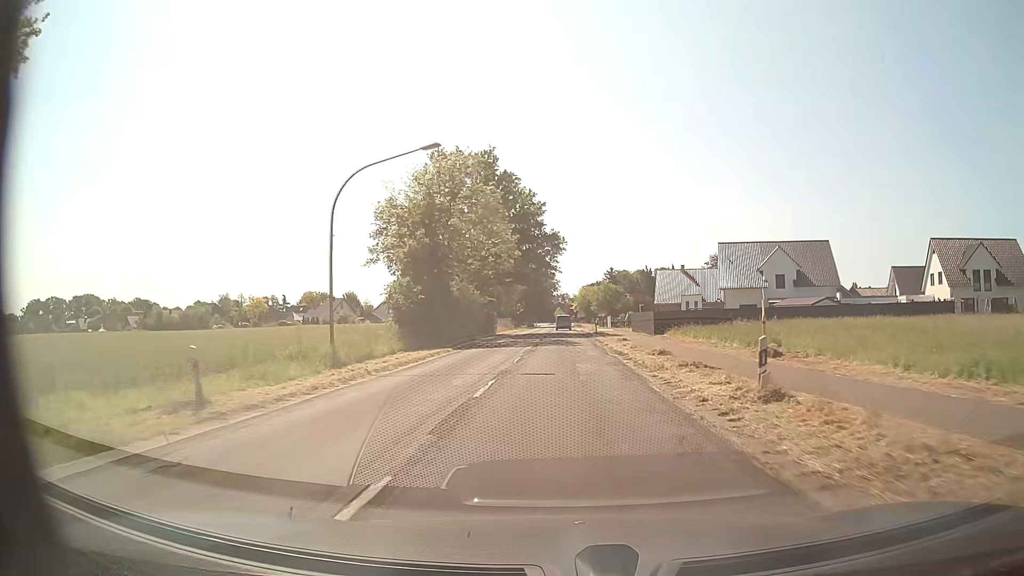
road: secondary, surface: asphalt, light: Day
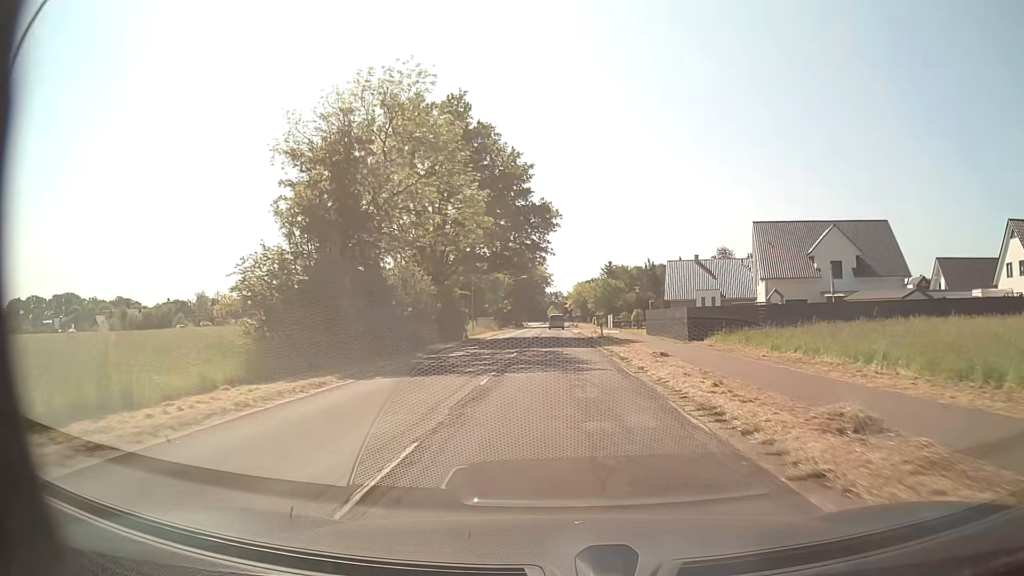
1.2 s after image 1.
(0.0, +16.2) m; 0°
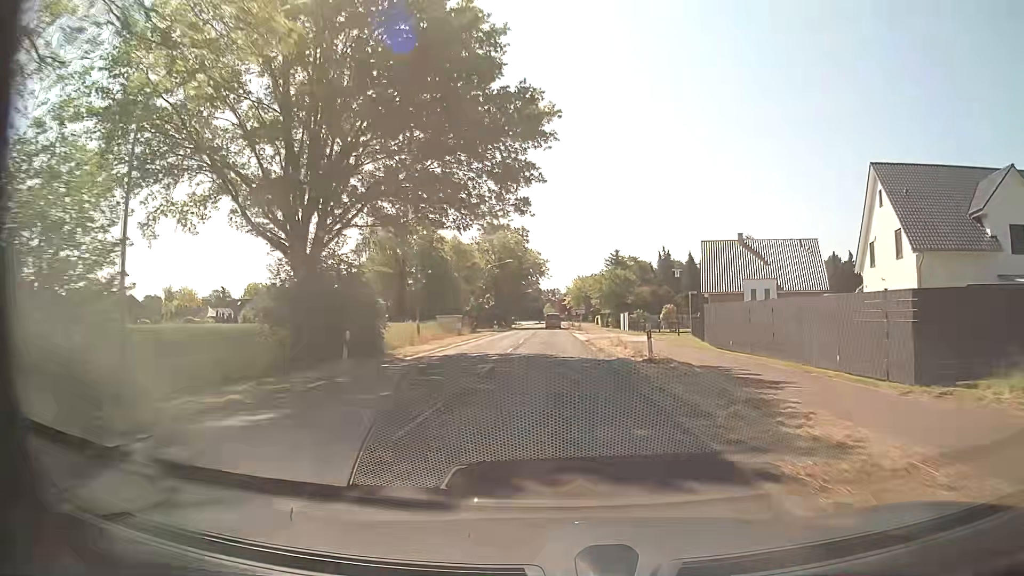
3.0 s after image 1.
(+0.1, +24.4) m; 0°
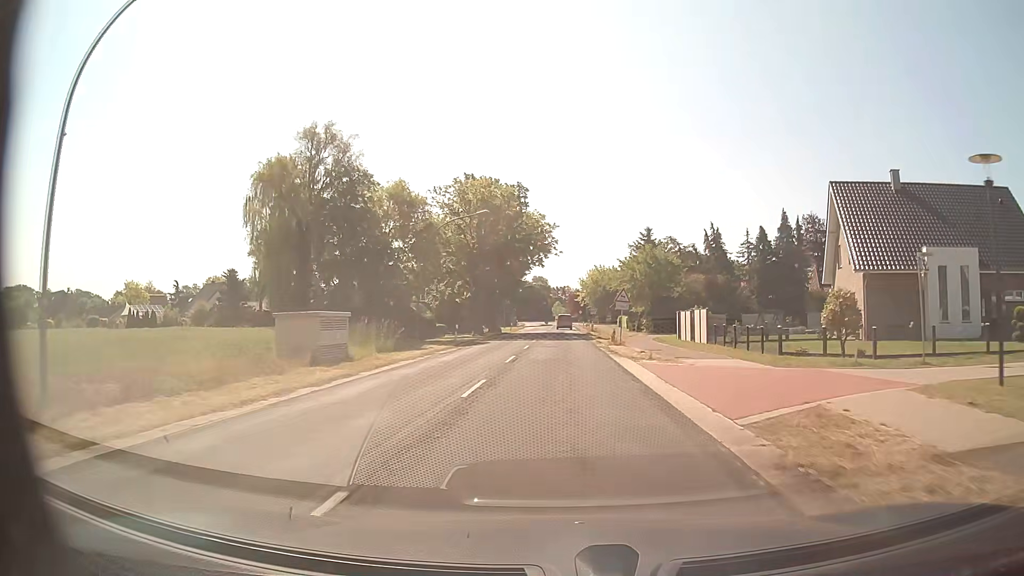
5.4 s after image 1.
(-0.3, +32.5) m; -1°
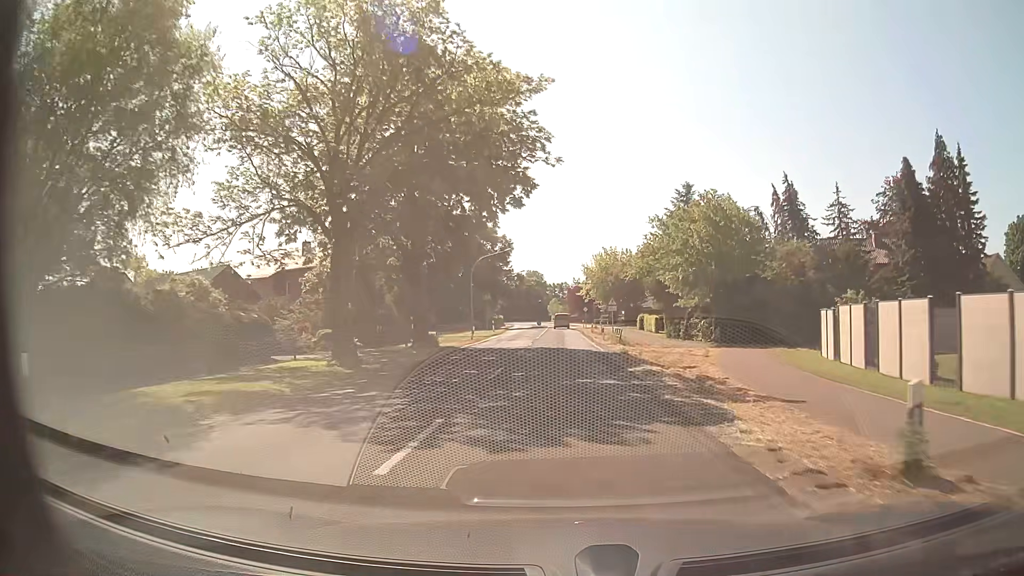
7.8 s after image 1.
(+0.1, +32.5) m; 0°
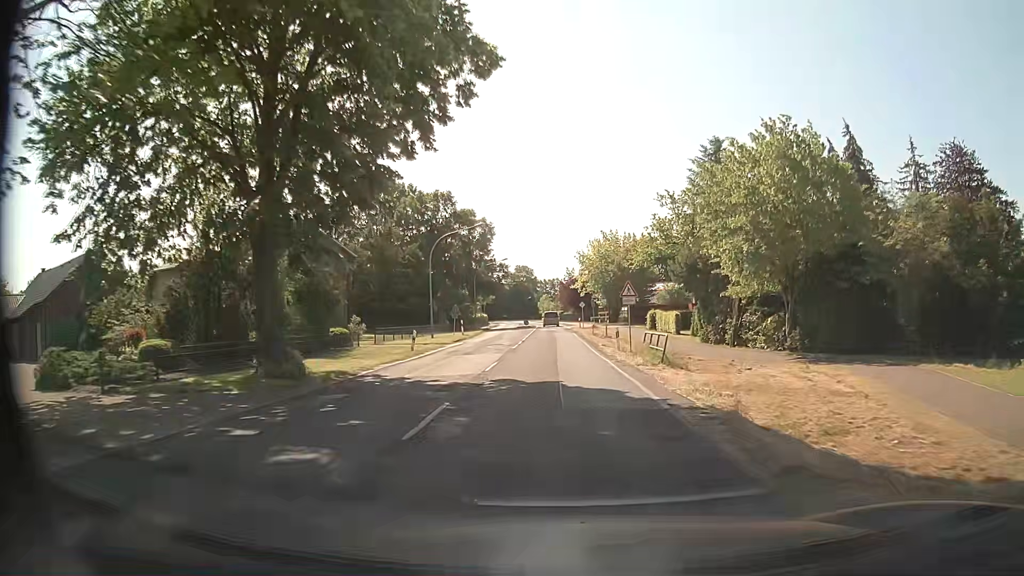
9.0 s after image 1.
(+0.1, +16.3) m; +1°
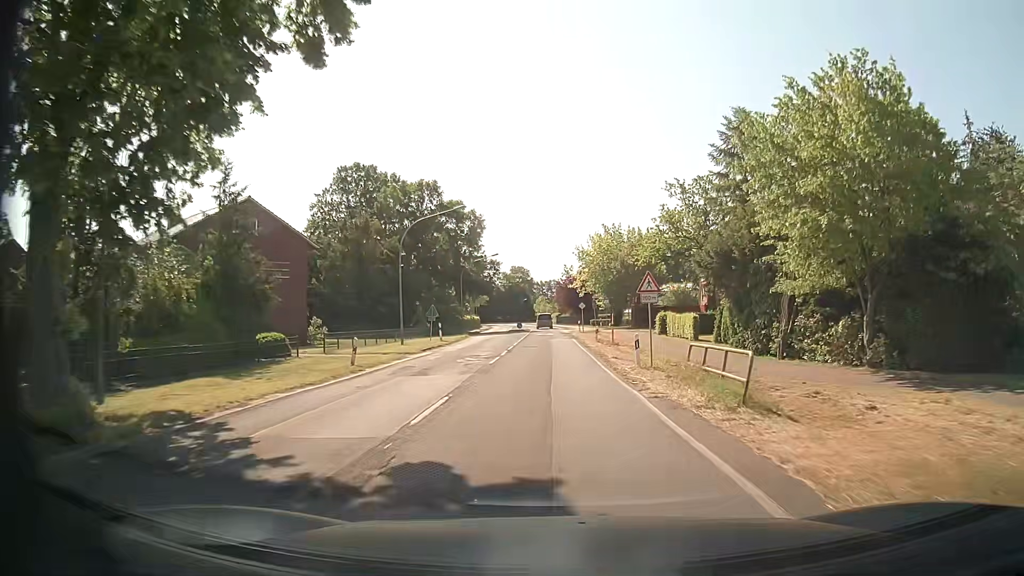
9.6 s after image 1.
(0.0, +8.1) m; 0°
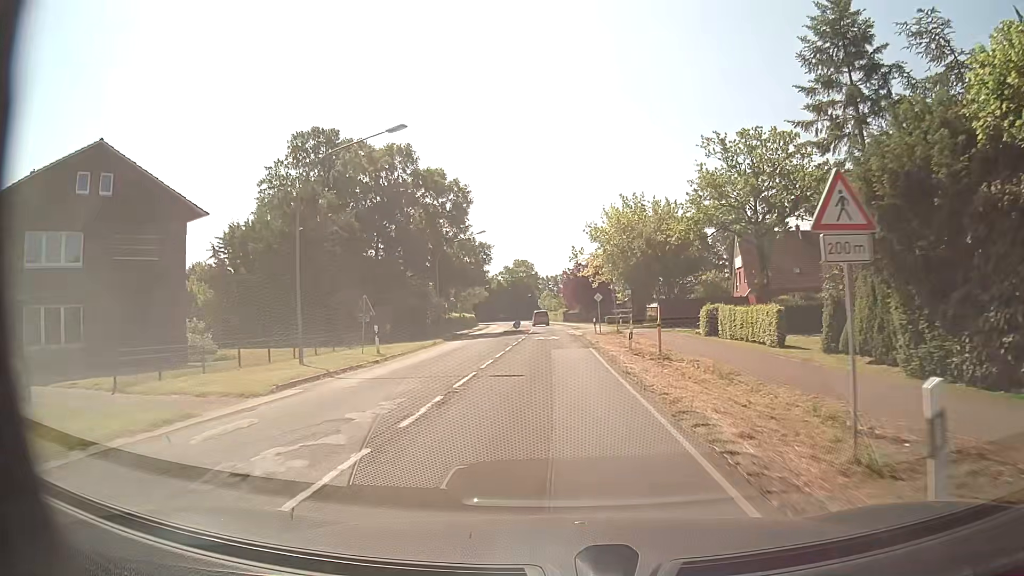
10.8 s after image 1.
(0.0, +16.2) m; 0°
(0, +10) (0, +20) (-1, +30) (-1, +40) (-1, +50) (-2, +60) (-2, +70) (-3, +80) (-4, +90) (-6, +100) m
